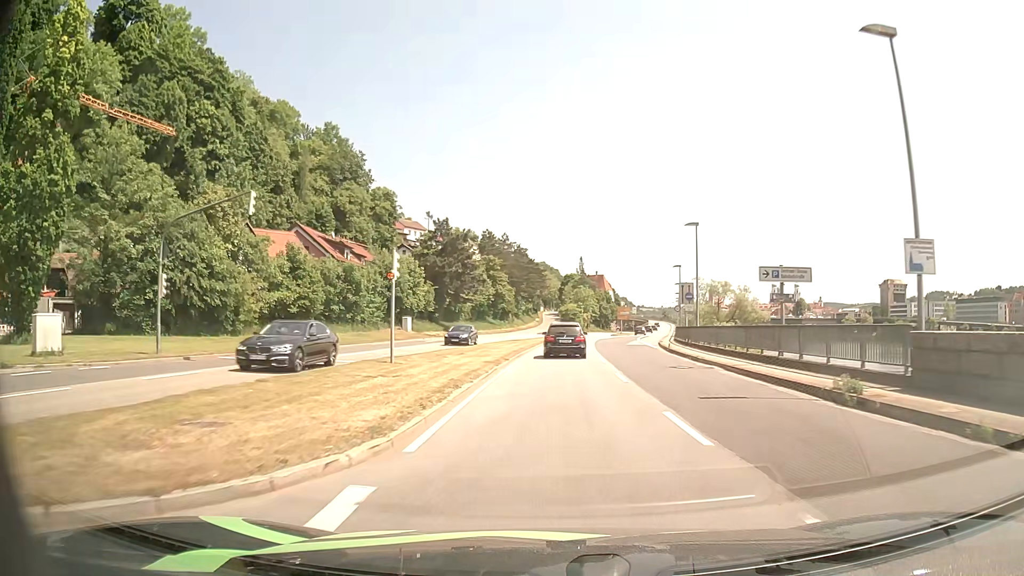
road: primary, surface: asphalt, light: Day
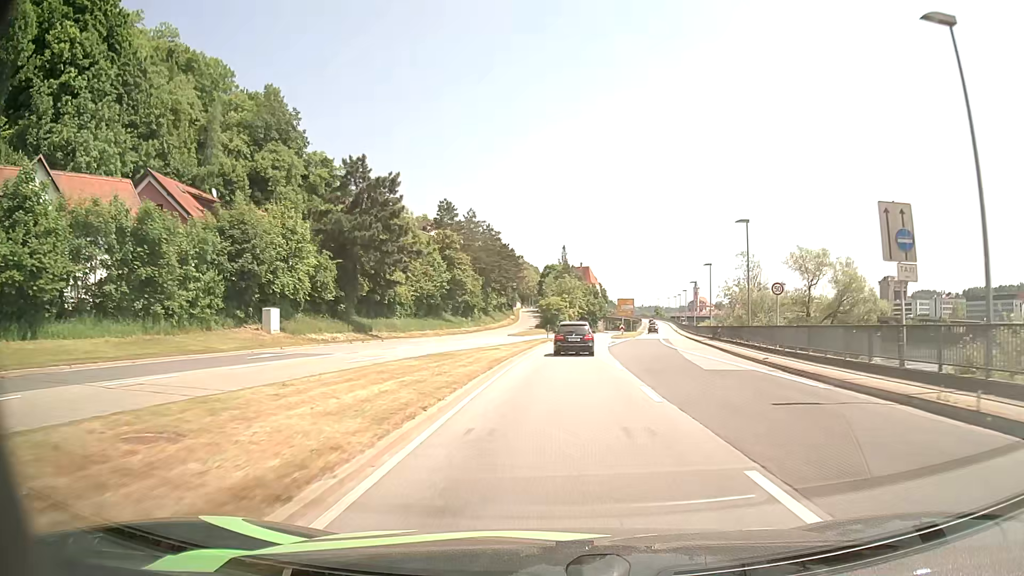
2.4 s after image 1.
(+0.5, +31.8) m; +2°
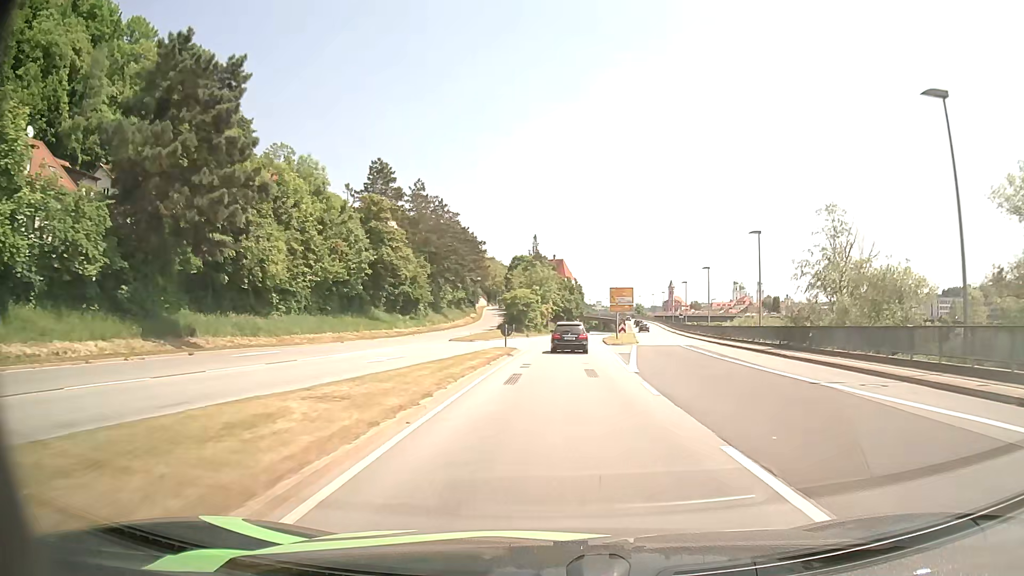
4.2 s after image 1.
(+0.6, +26.0) m; +3°
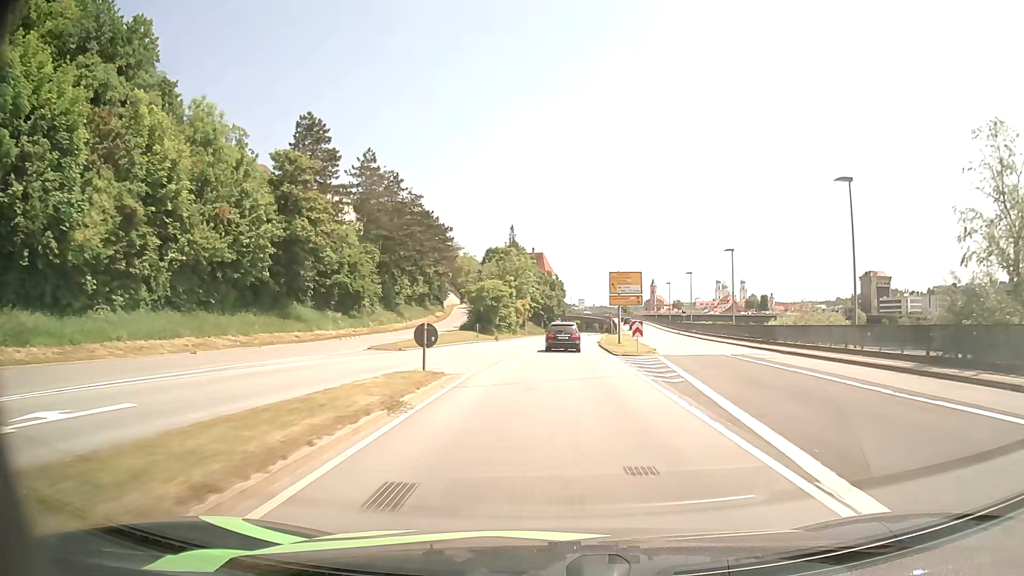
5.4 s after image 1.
(+0.3, +18.2) m; +2°
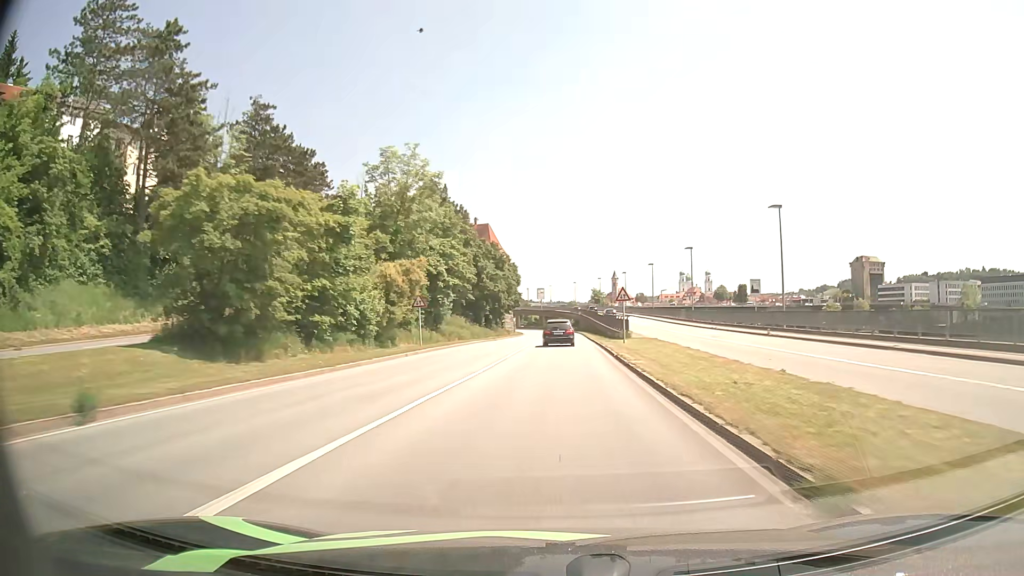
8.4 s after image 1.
(+1.6, +48.6) m; +4°
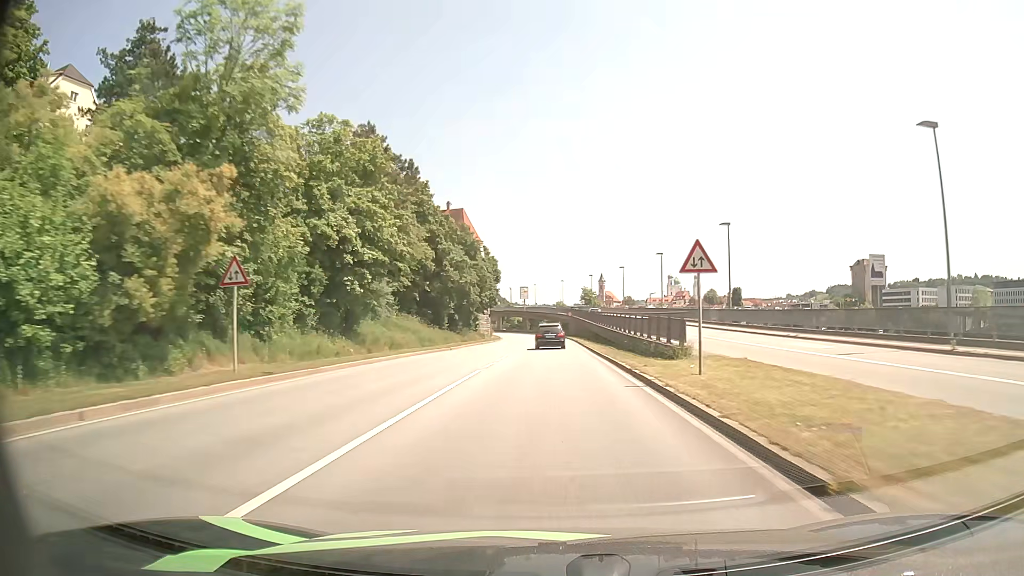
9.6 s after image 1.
(+0.2, +20.4) m; +1°
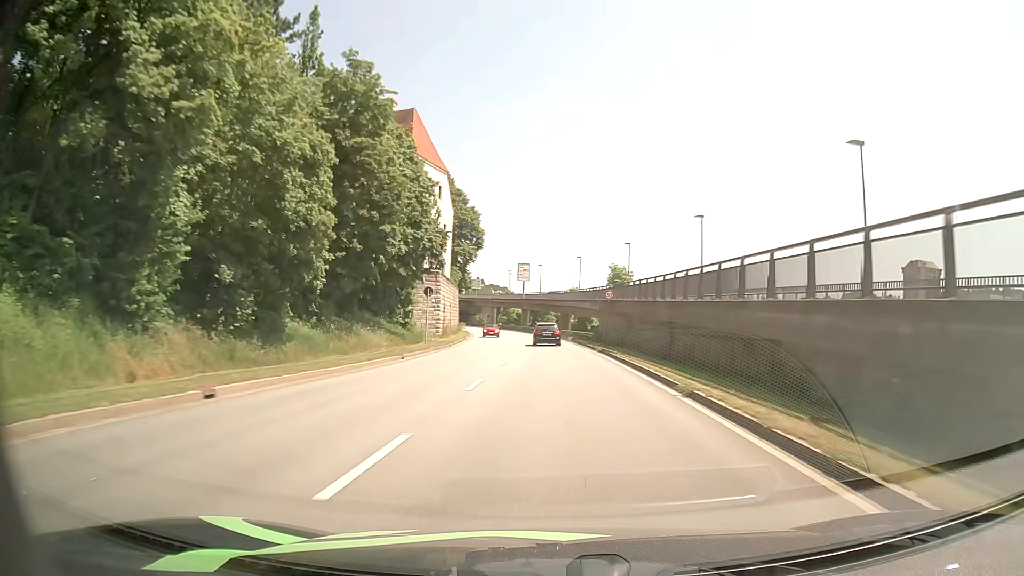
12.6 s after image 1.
(0.0, +52.7) m; -1°
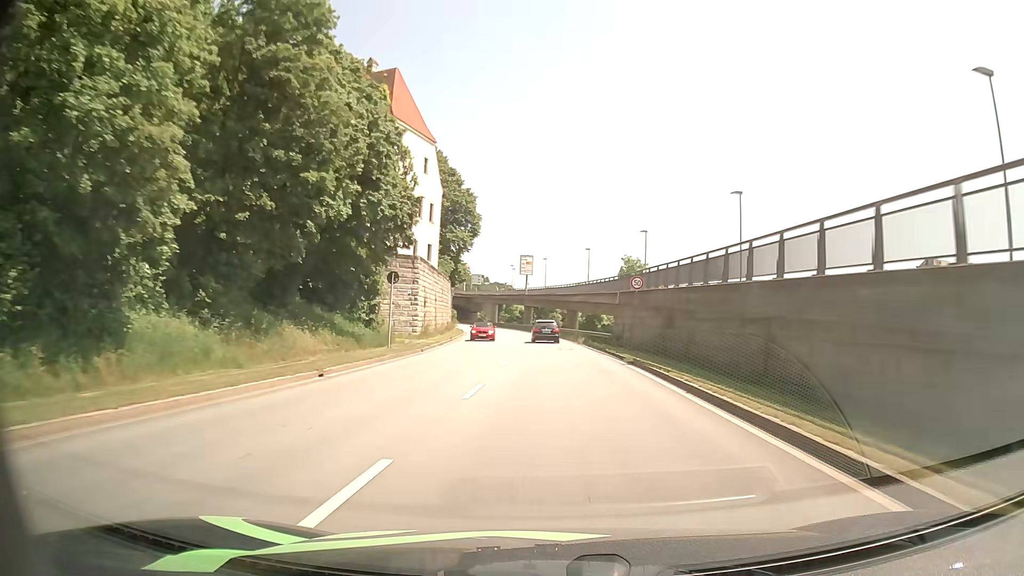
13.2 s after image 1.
(0.0, +10.7) m; 0°
(0, +10) (0, +20) (0, +30) (-1, +40) (-1, +50) (-2, +60) (-3, +70) (-4, +80) (-5, +90) (-7, +100) m
